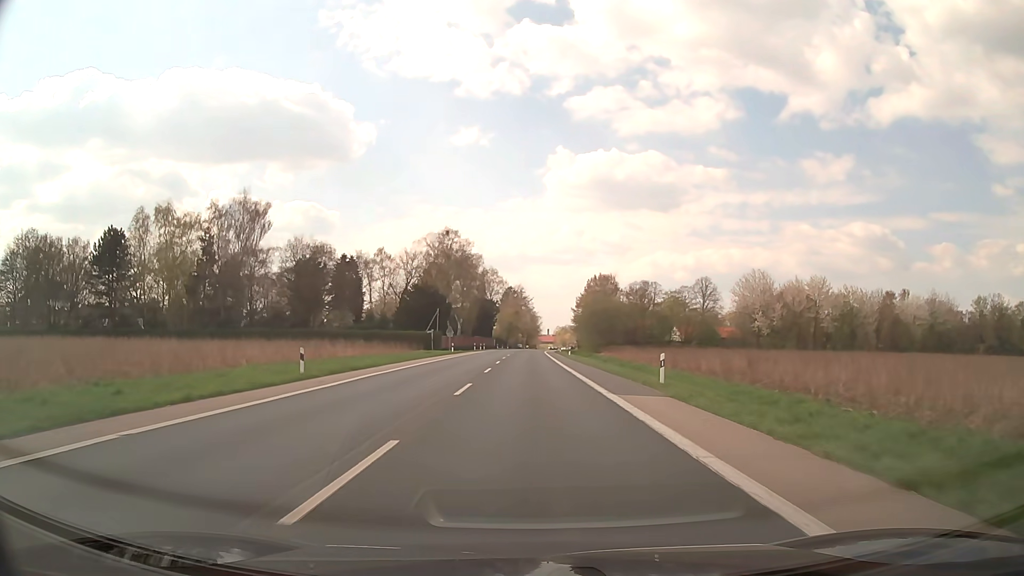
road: secondary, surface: asphalt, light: Day
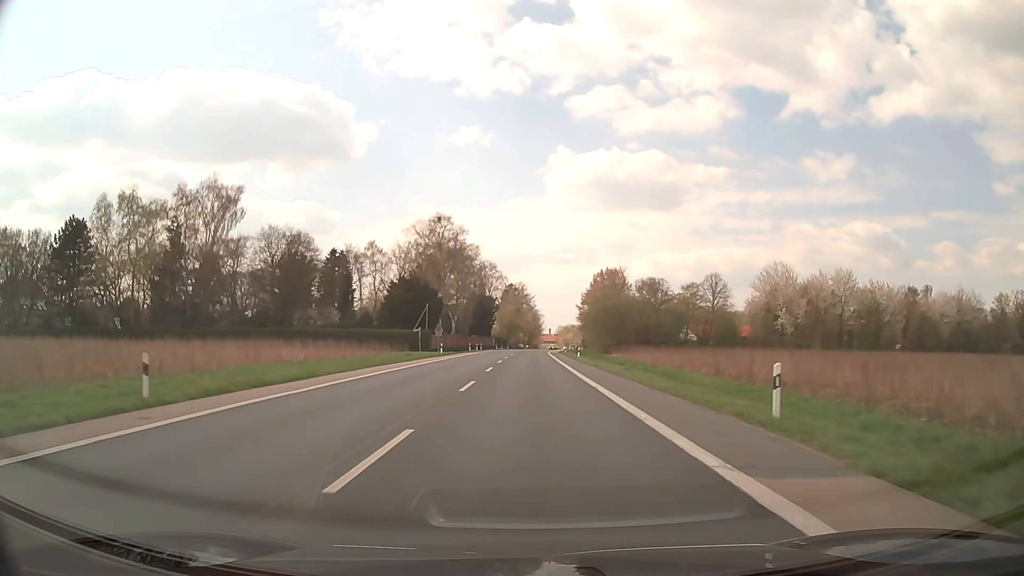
(0.0, +10.9) m; 0°
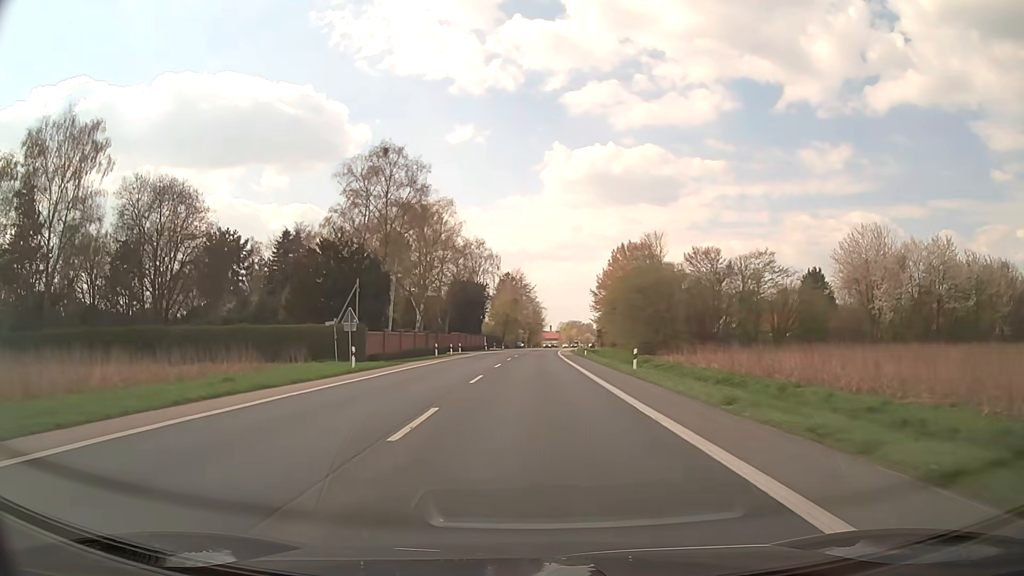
(0.0, +32.7) m; 0°
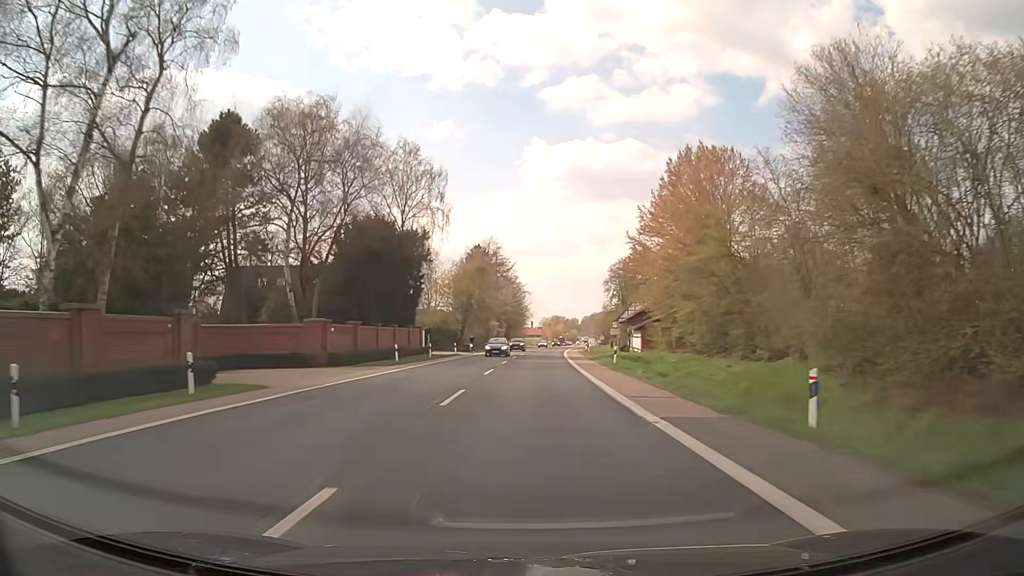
(+0.5, +54.5) m; +1°
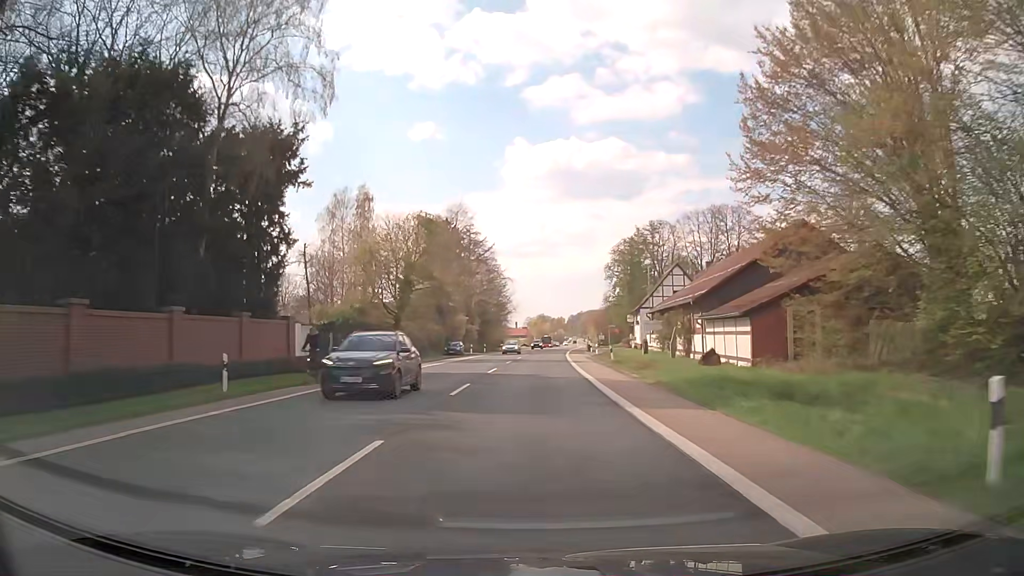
(+0.4, +32.7) m; +1°
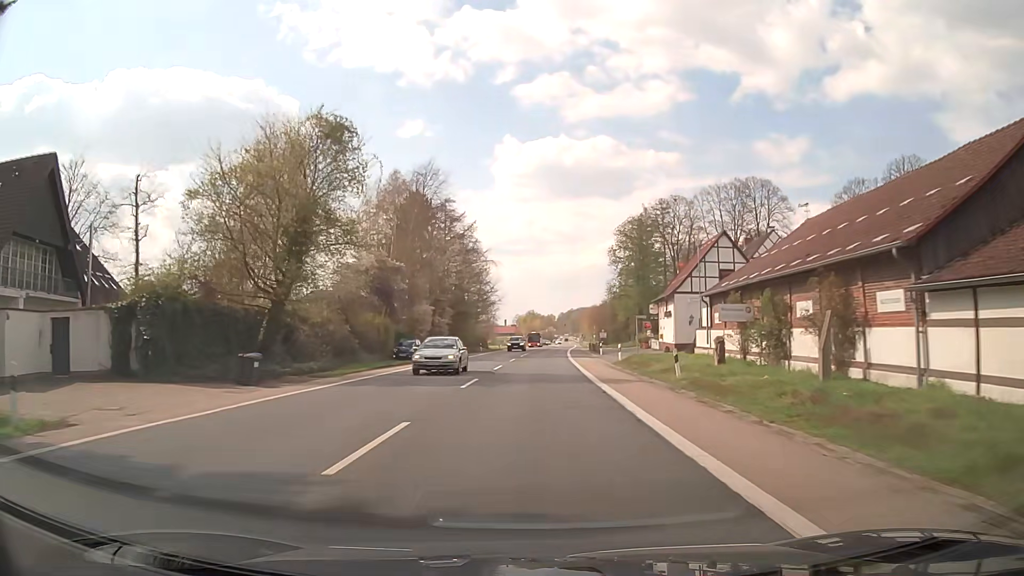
(+0.3, +21.8) m; +1°
(0, +10) (0, +20) (0, +30) (+1, +40) (+1, +50) (+2, +60) (+2, +70) (+3, +80) (+3, +90) (+4, +100) m
